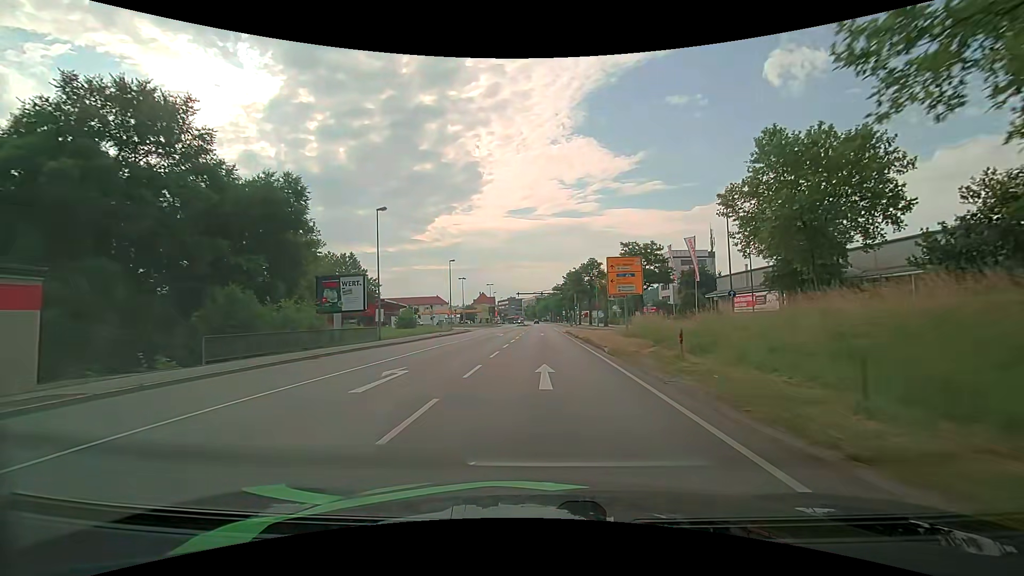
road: primary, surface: asphalt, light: Day
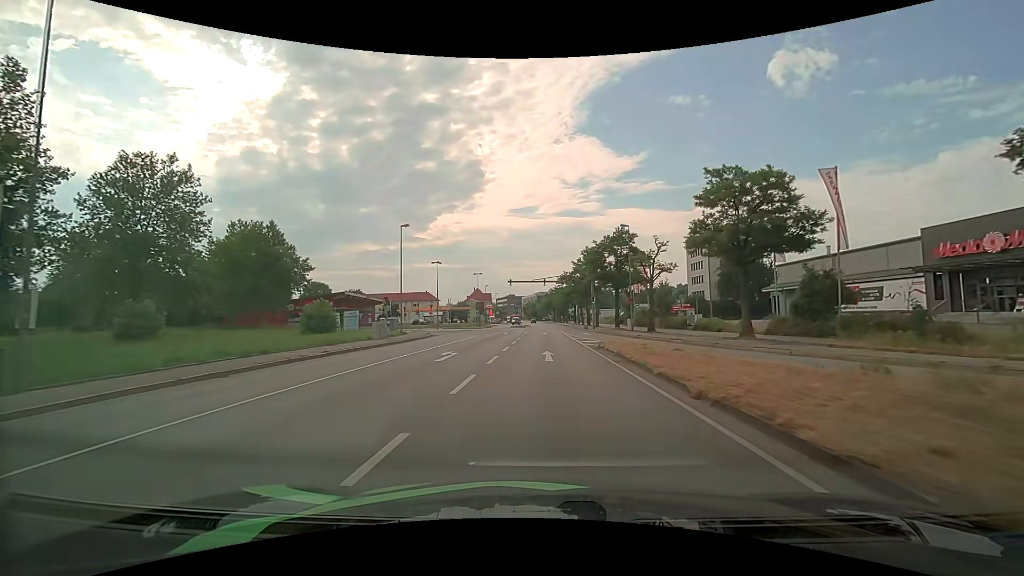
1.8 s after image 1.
(+0.1, +26.4) m; 0°
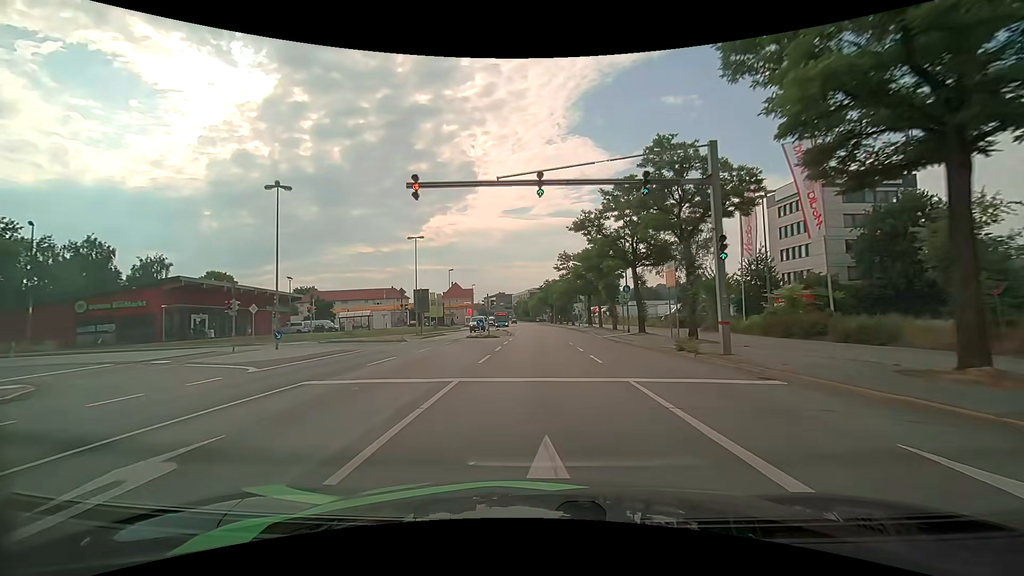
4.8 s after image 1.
(+0.3, +44.2) m; +1°
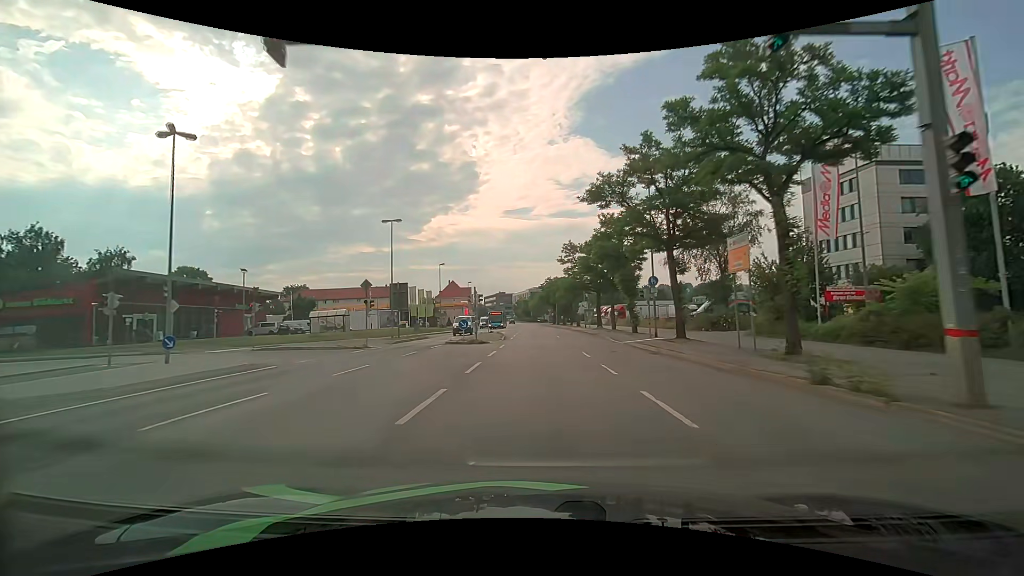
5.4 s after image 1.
(0.0, +9.0) m; 0°
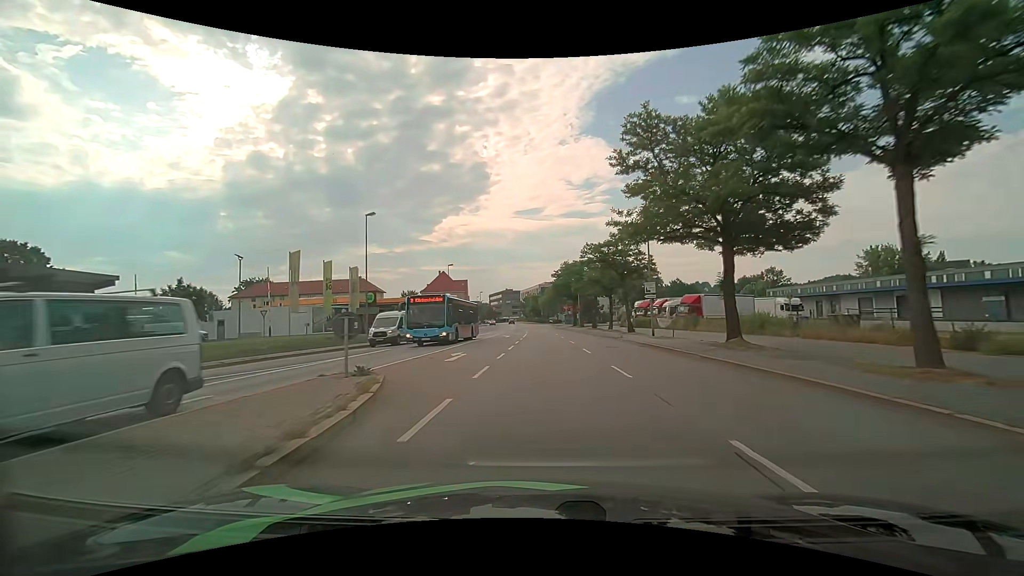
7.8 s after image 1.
(-0.4, +36.6) m; -1°
(0, +10) (0, +20) (0, +30) (0, +40) (0, +50) (0, +60) (-1, +70) (-1, +80) (-2, +90) (-3, +100) m
